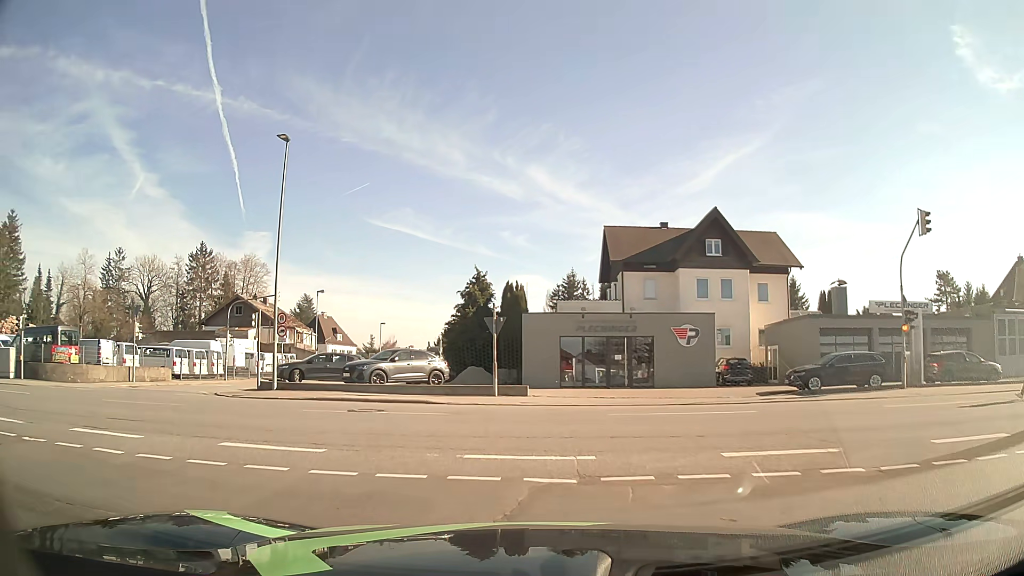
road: residential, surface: asphalt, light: Day
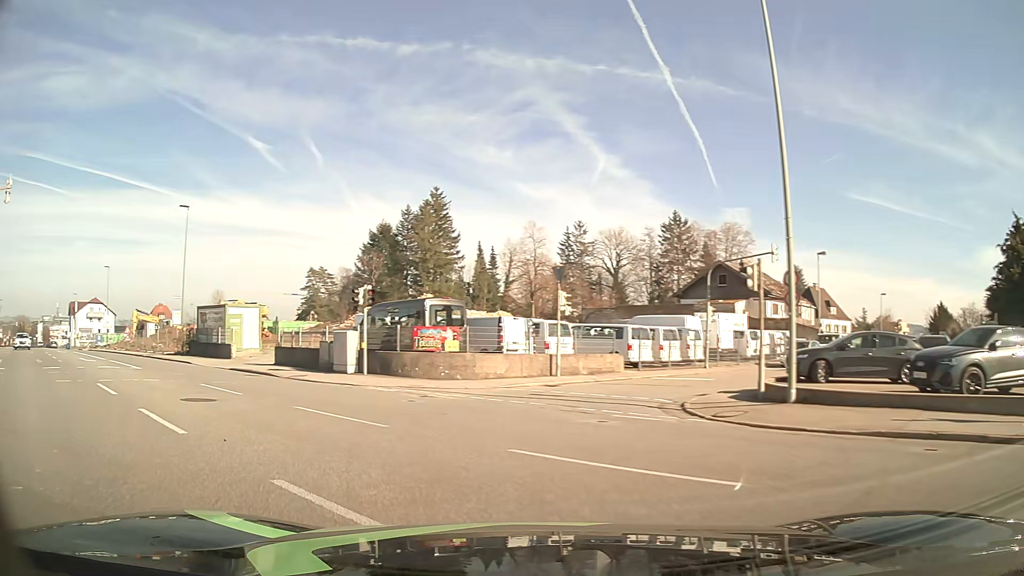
(-4.3, +11.6) m; -43°
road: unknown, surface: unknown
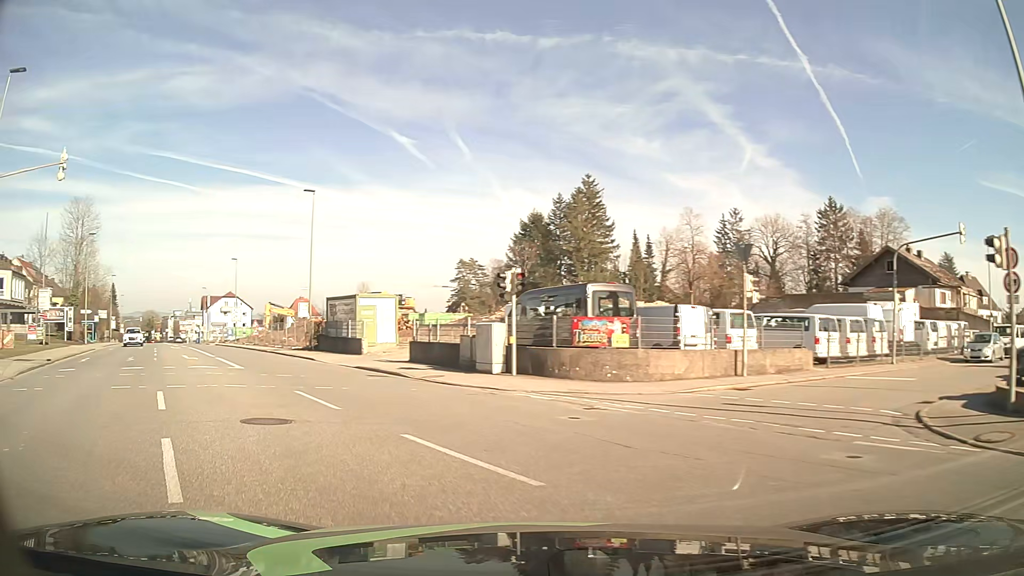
(-0.4, +4.2) m; -12°
(-2, +10) (-6, +19) (-11, +27) (-17, +36) (-22, +44) (-28, +52) (-34, +61) (-39, +69) (-45, +77) (-50, +86) m
